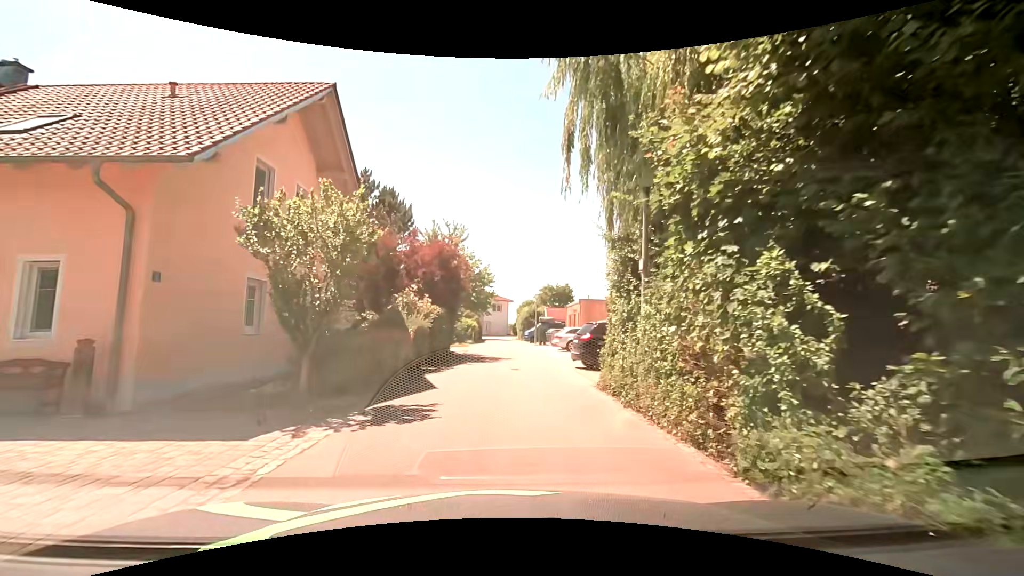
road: residential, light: Day
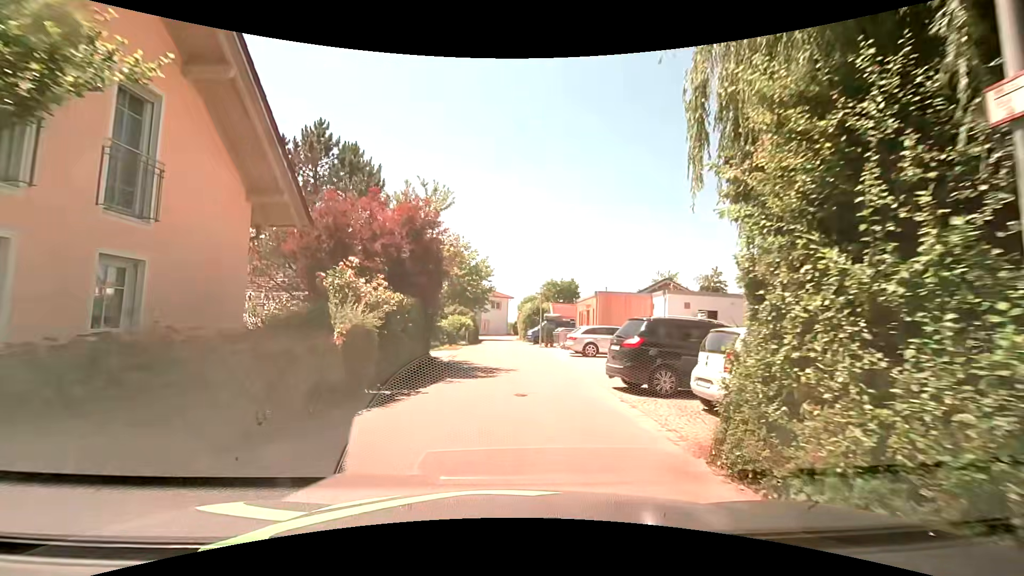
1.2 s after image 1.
(+0.1, +6.3) m; +1°
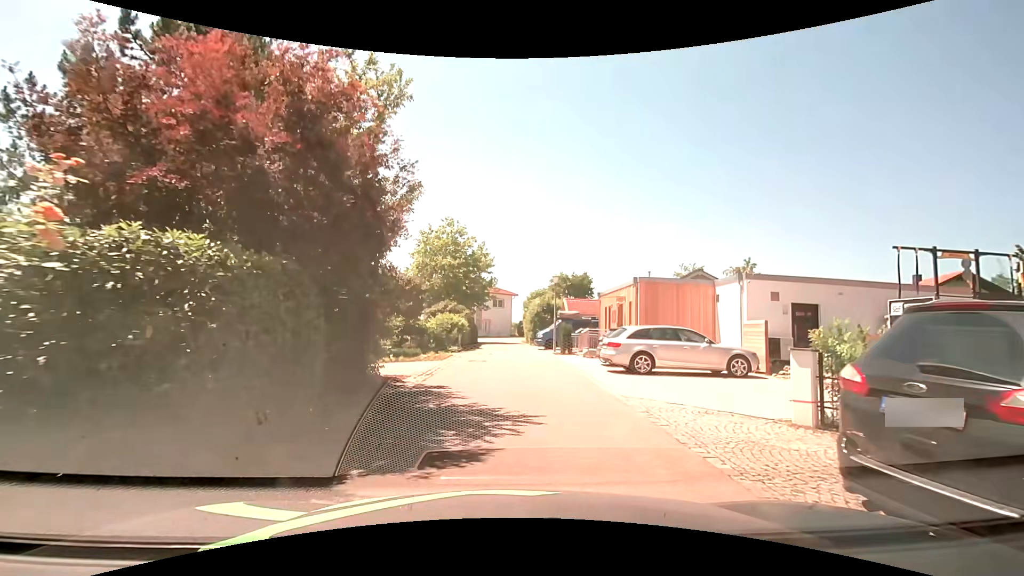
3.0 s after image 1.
(0.0, +8.0) m; 0°
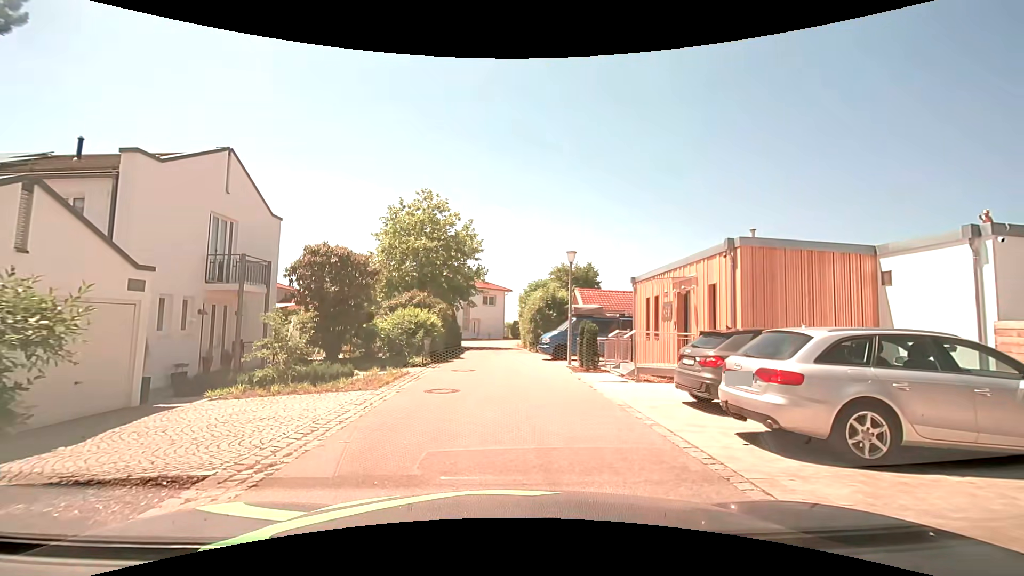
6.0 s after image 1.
(0.0, +9.2) m; +1°
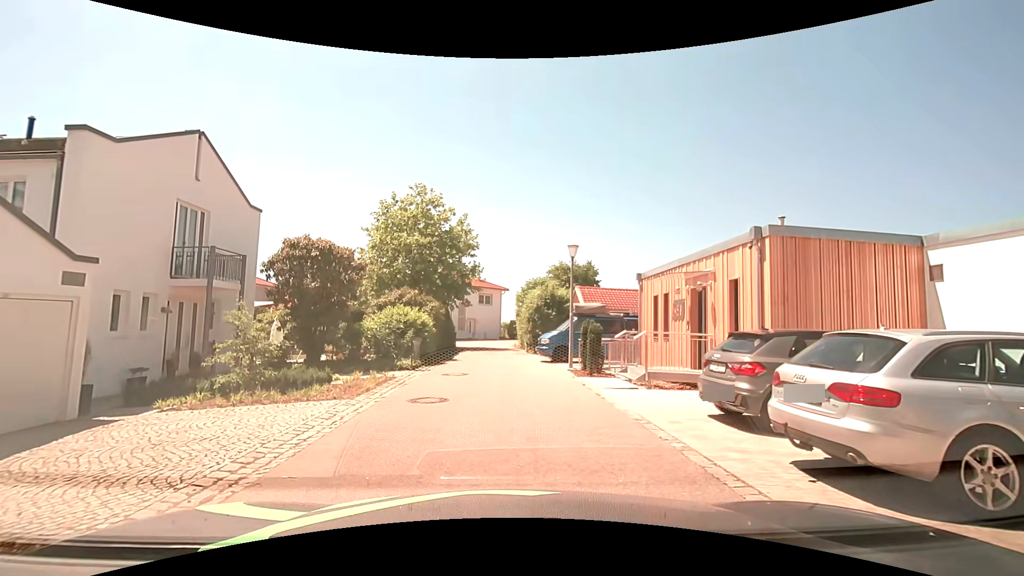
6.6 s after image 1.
(0.0, +1.4) m; 0°
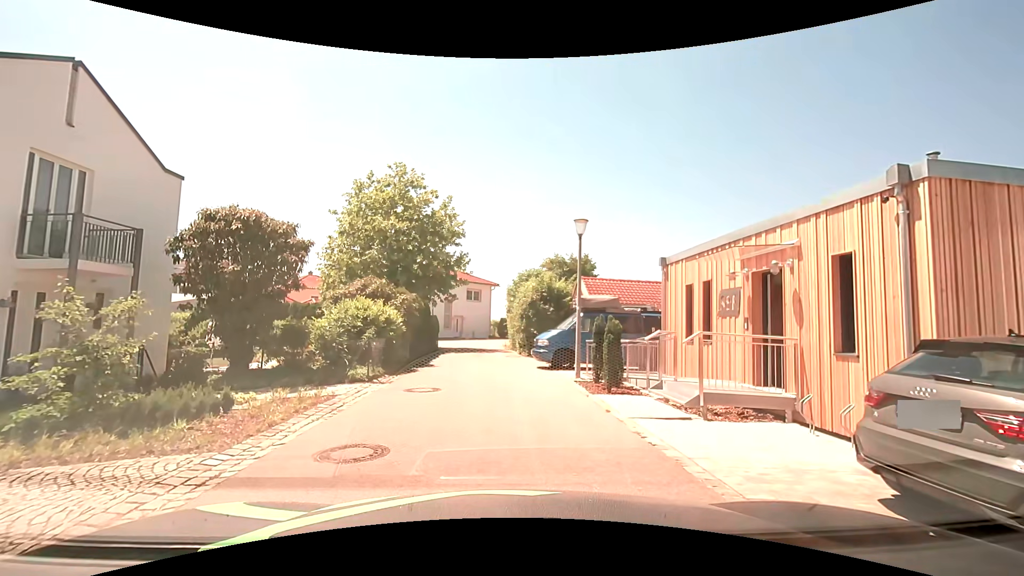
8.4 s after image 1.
(0.0, +4.0) m; +2°
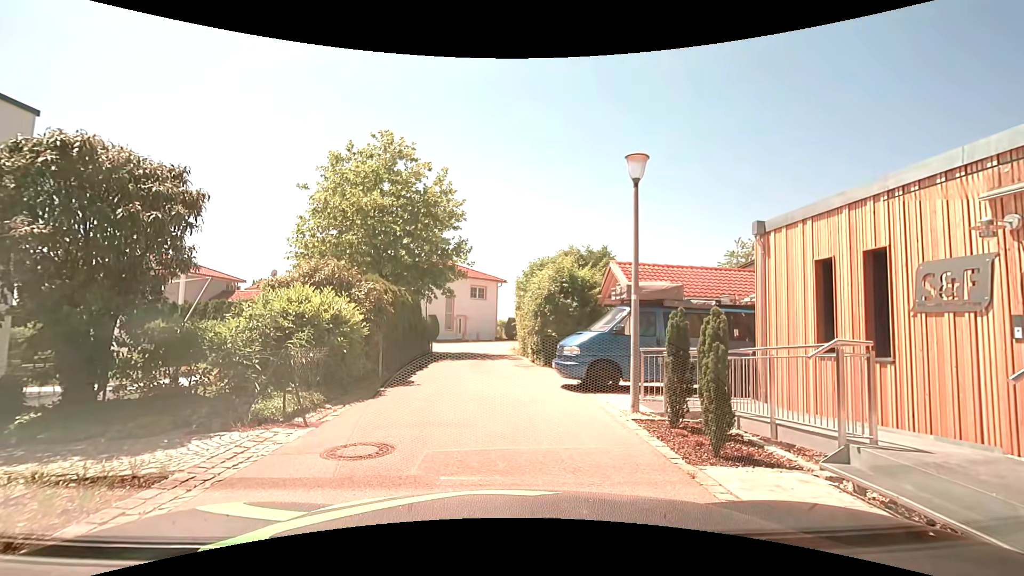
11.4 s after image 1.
(-0.1, +5.0) m; -2°
